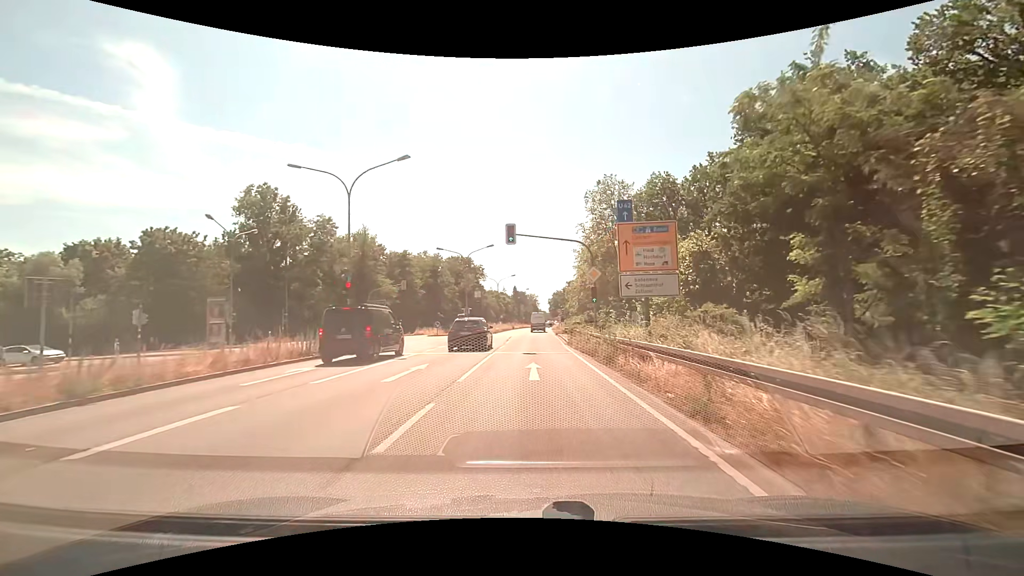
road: primary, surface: asphalt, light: Day
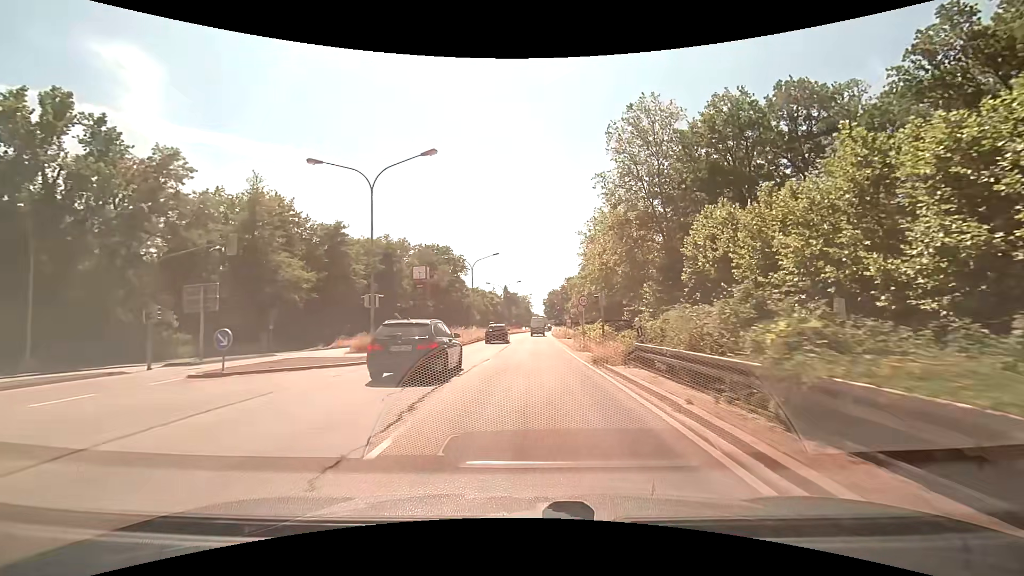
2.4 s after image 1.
(+0.4, +31.8) m; +1°
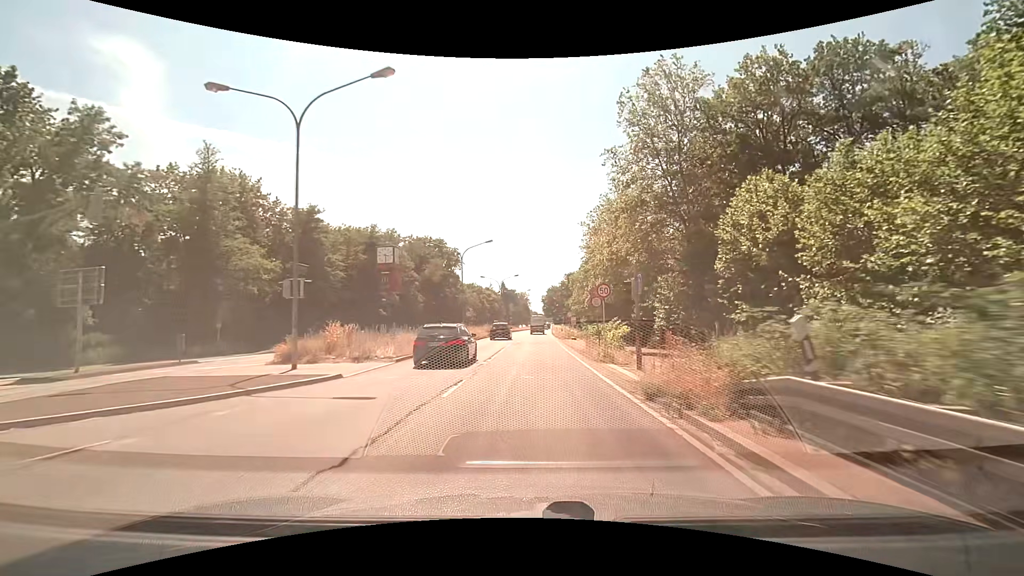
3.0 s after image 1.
(0.0, +7.8) m; 0°
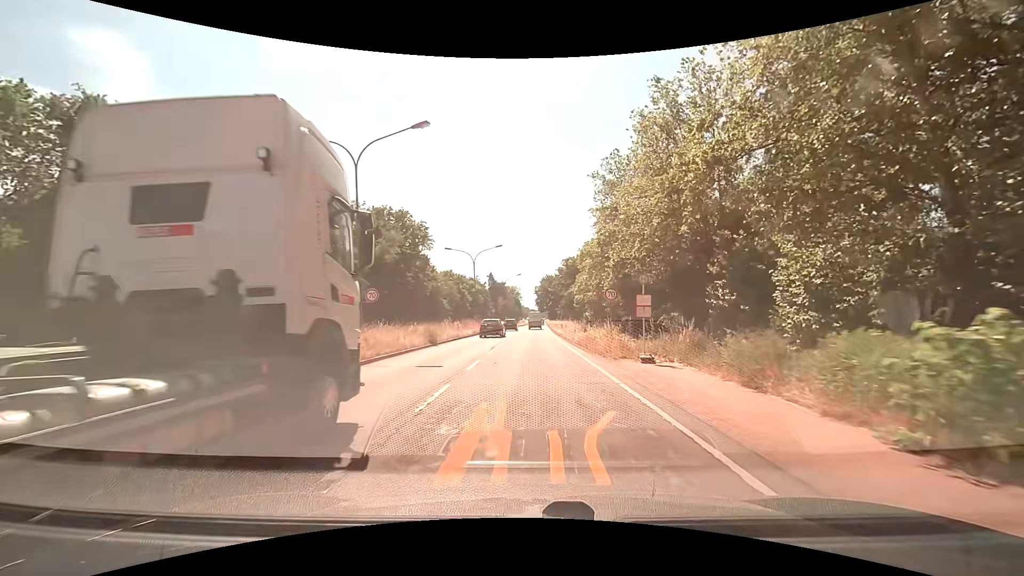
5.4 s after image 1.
(+0.2, +29.4) m; +1°
(0, +10) (0, +20) (0, +30) (+1, +40) (+1, +50) (+1, +60) (+2, +70) (+2, +80) (+2, +90) (+3, +100) m
